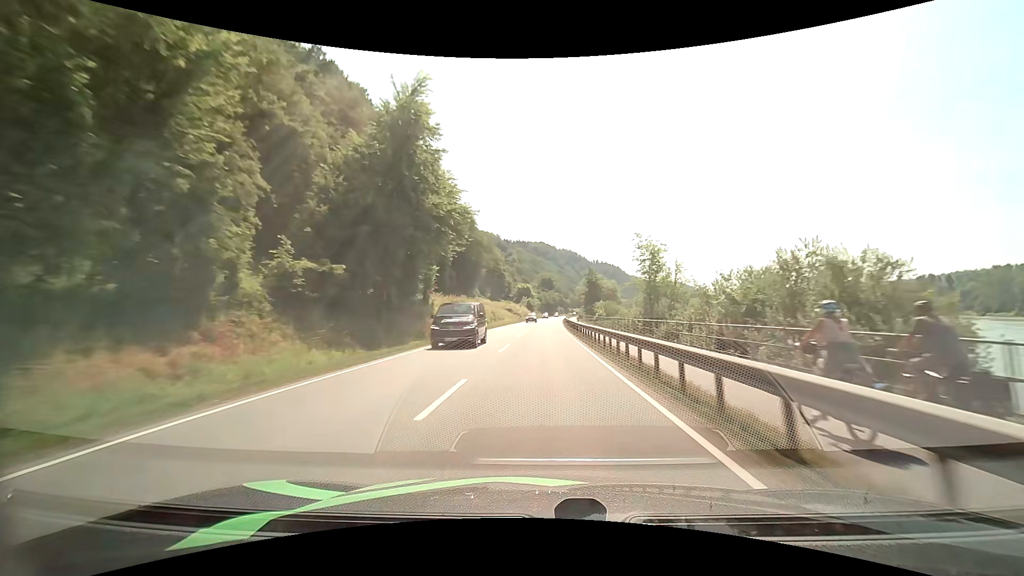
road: primary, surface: asphalt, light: Day
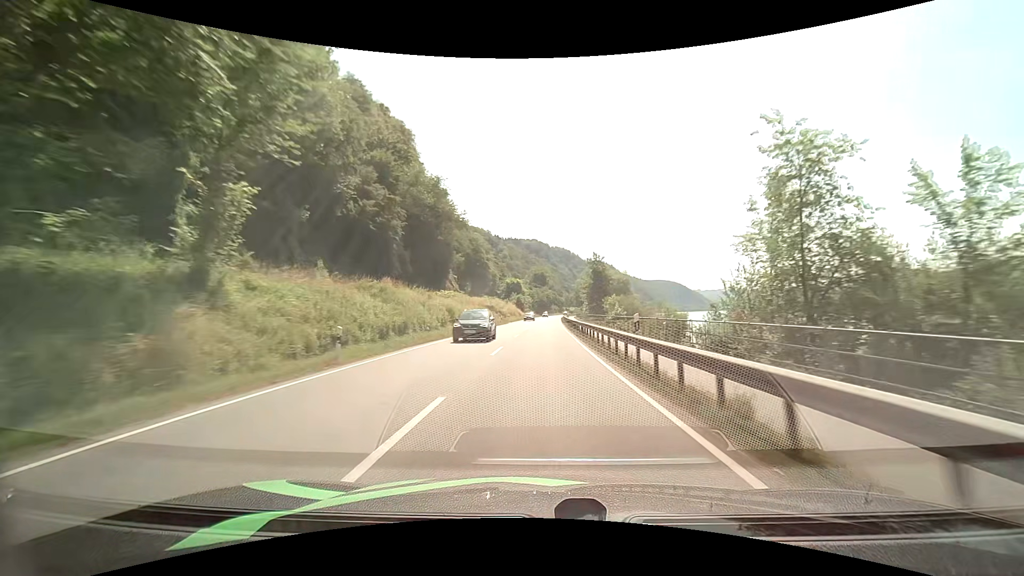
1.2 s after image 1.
(+0.3, +26.2) m; +1°
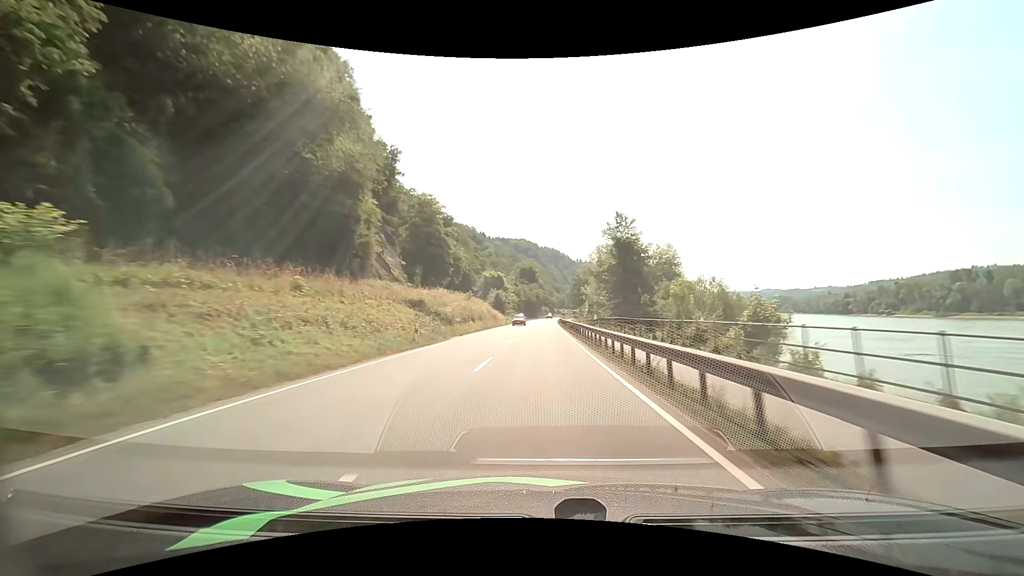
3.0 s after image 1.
(+0.4, +39.5) m; +1°
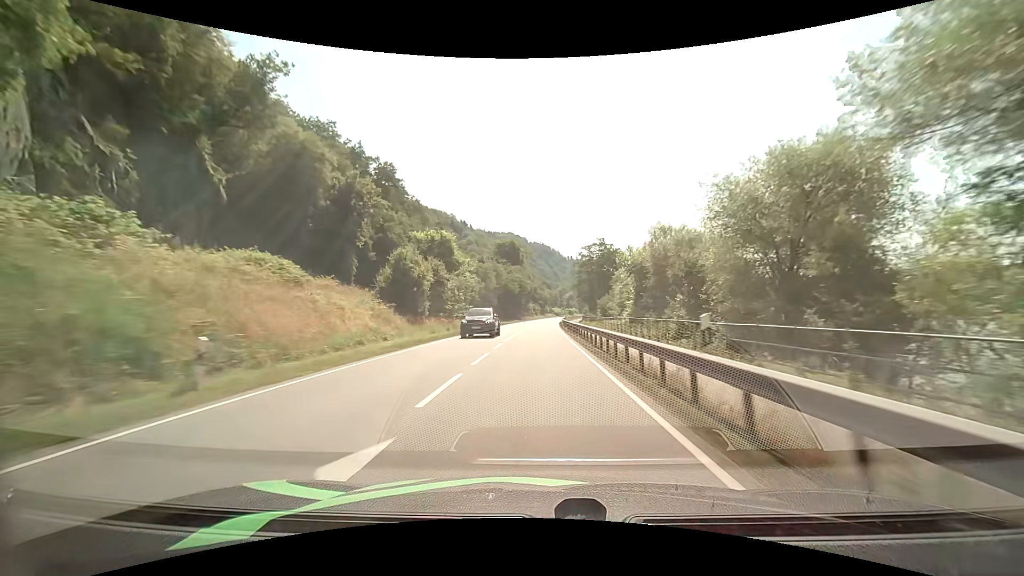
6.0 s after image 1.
(+1.0, +66.5) m; +1°
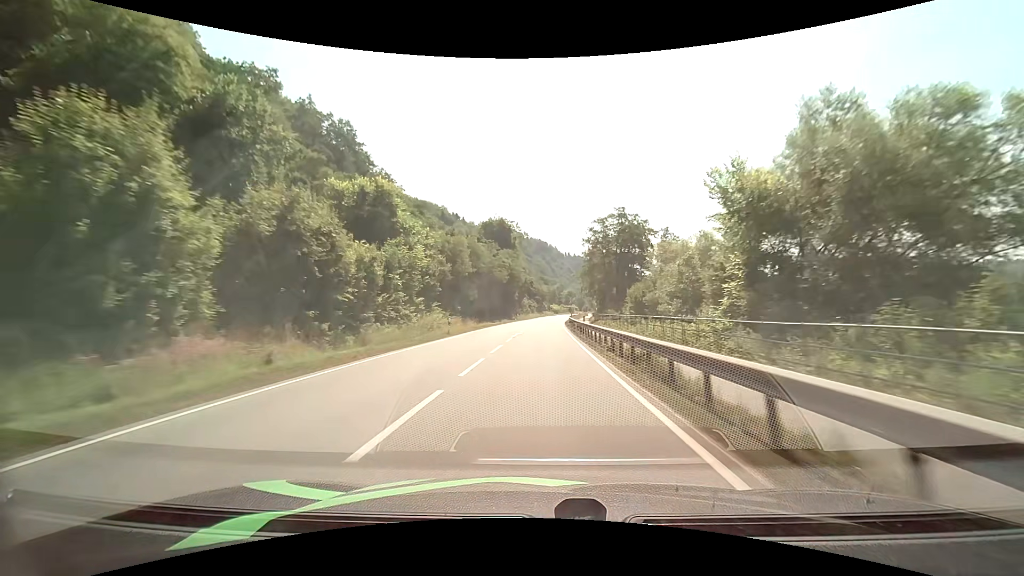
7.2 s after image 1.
(0.0, +26.5) m; 0°
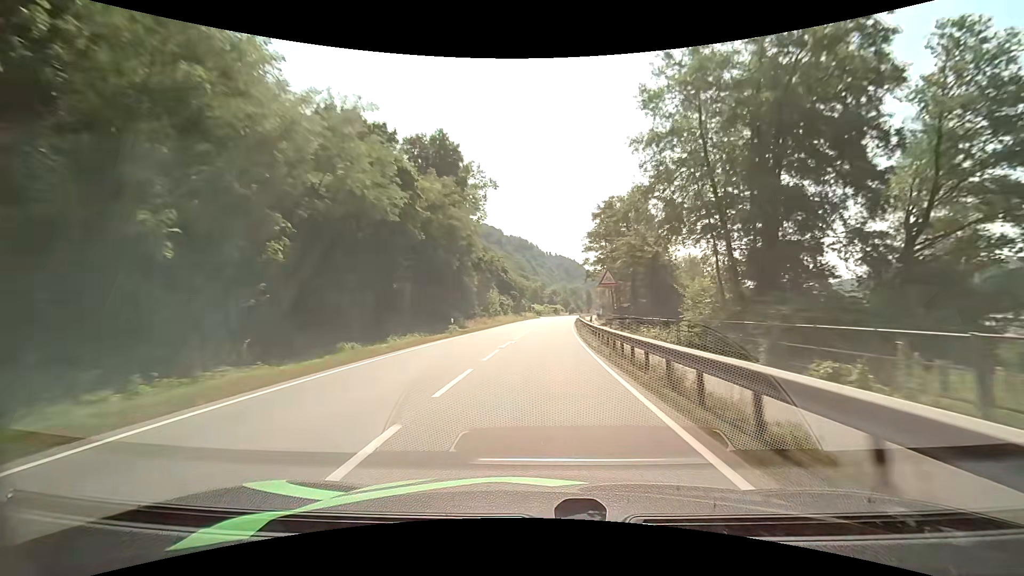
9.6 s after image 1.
(+0.6, +49.5) m; +2°
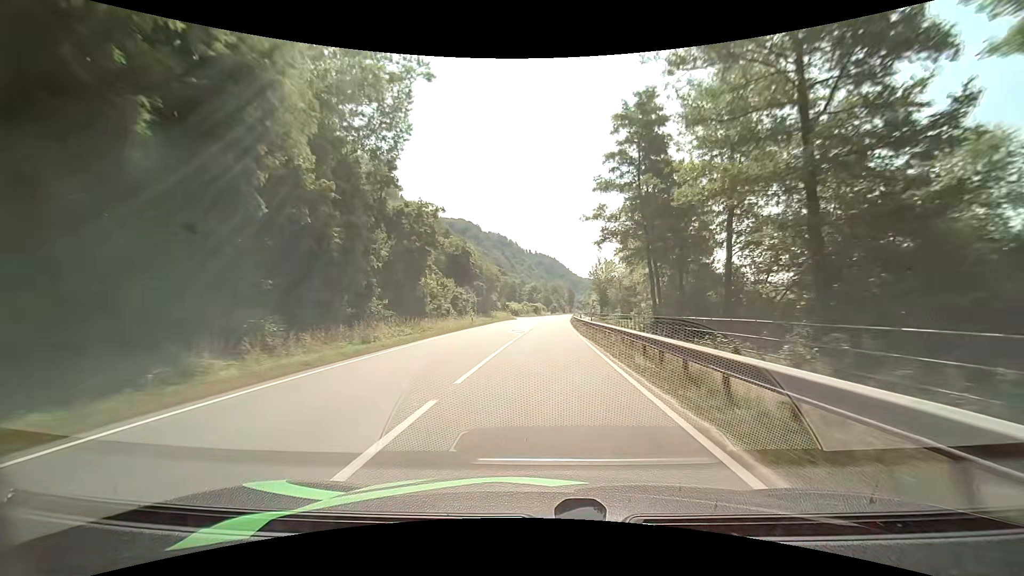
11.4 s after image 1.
(+0.7, +34.5) m; +3°
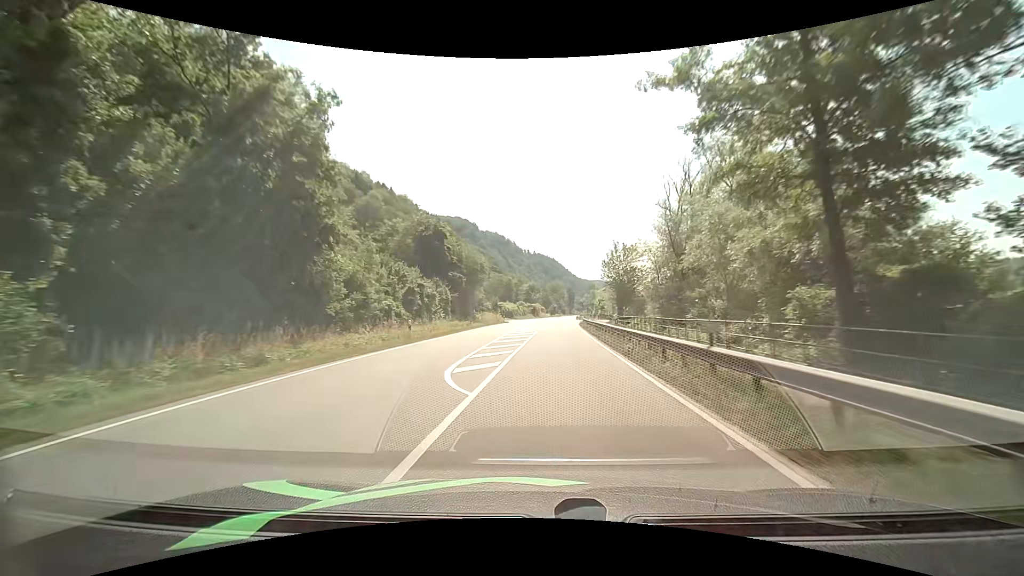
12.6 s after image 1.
(0.0, +21.9) m; 0°
(0, +10) (0, +20) (0, +30) (0, +40) (0, +50) (0, +60) (0, +70) (+1, +80) (+1, +90) (+2, +100) m
